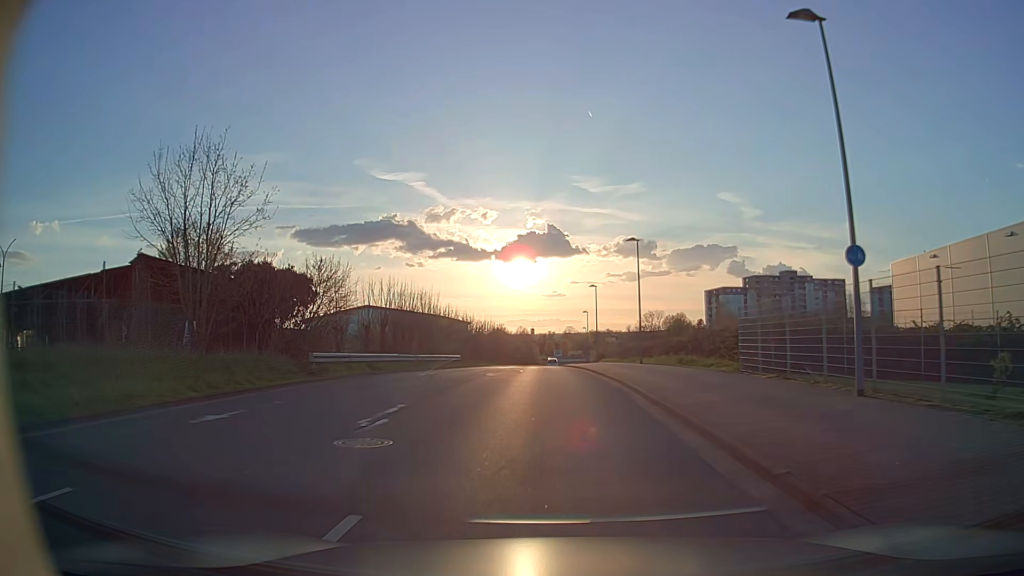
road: tertiary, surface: asphalt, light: Day
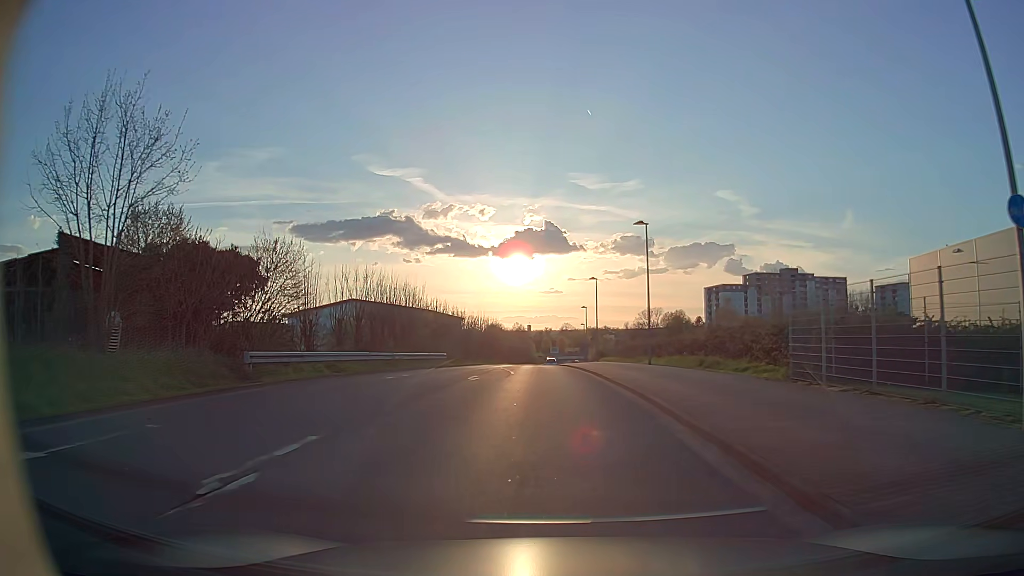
(0.0, +5.2) m; 0°
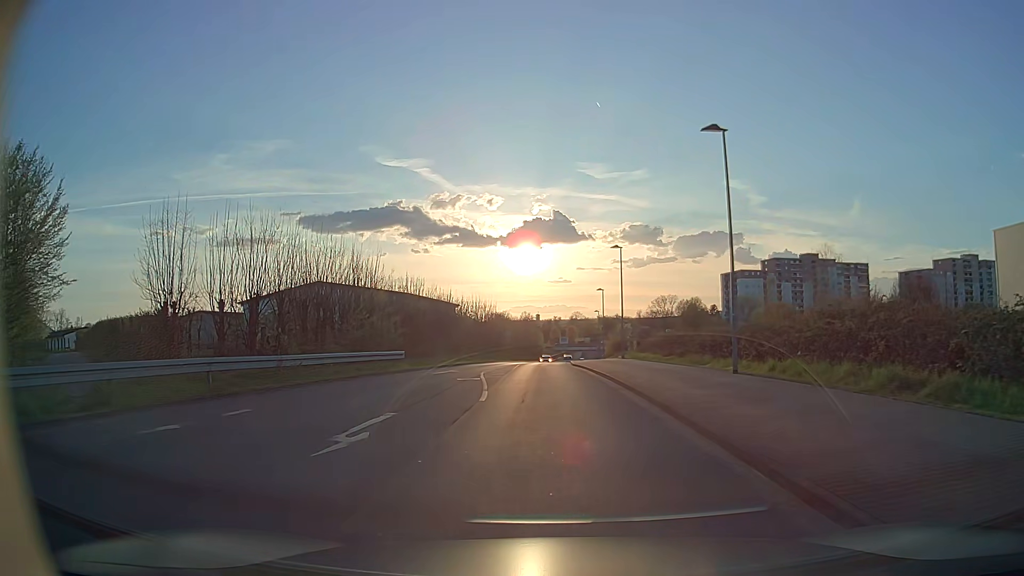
(-0.1, +15.6) m; -2°
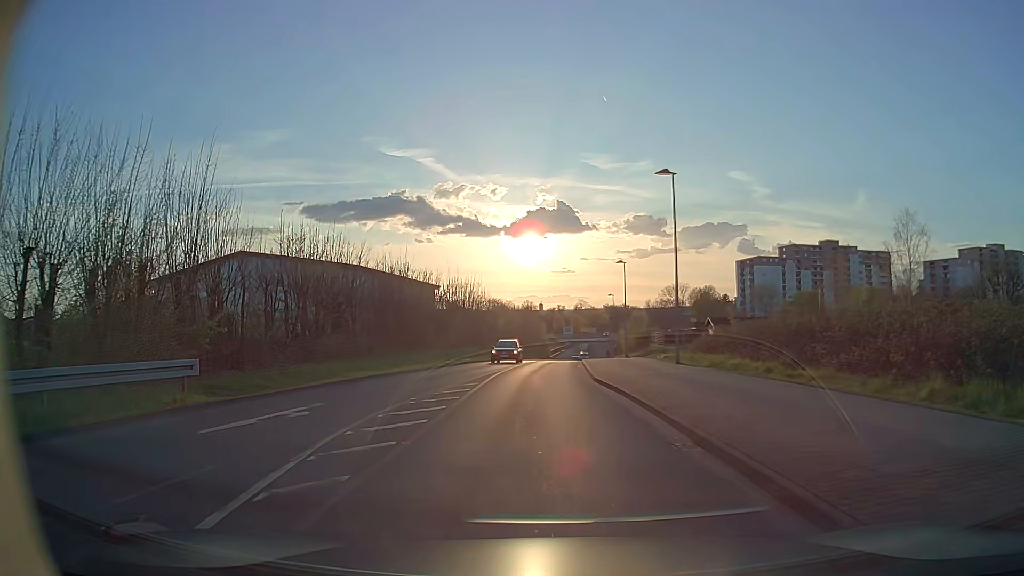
(+0.1, +19.2) m; +1°
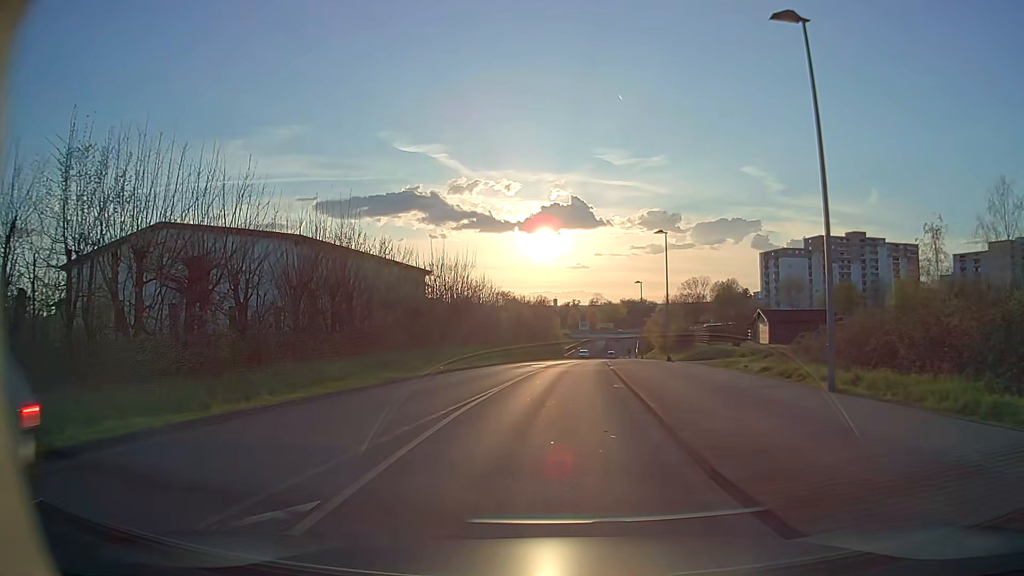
(-0.2, +13.9) m; -2°
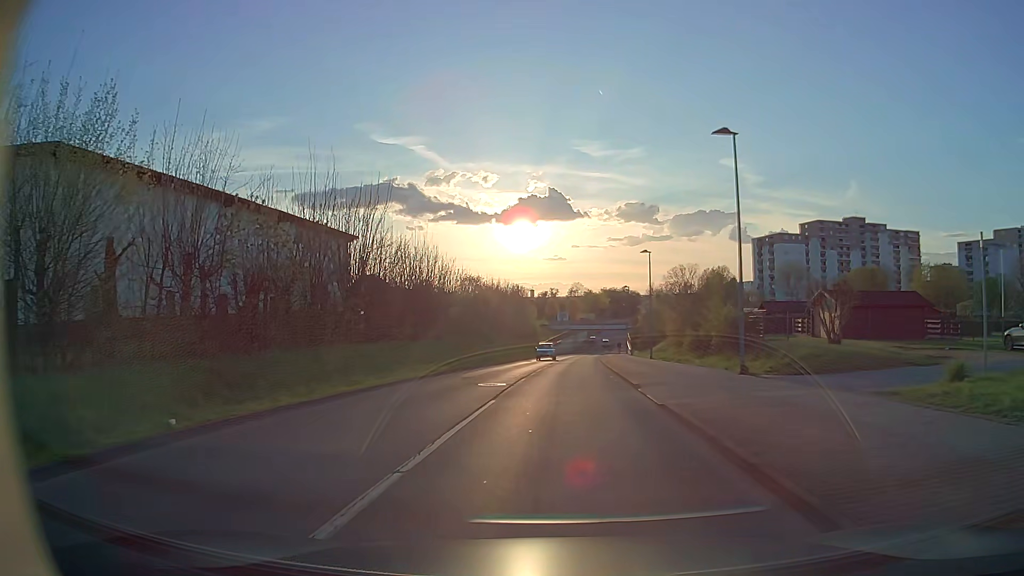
(+0.2, +19.1) m; +2°
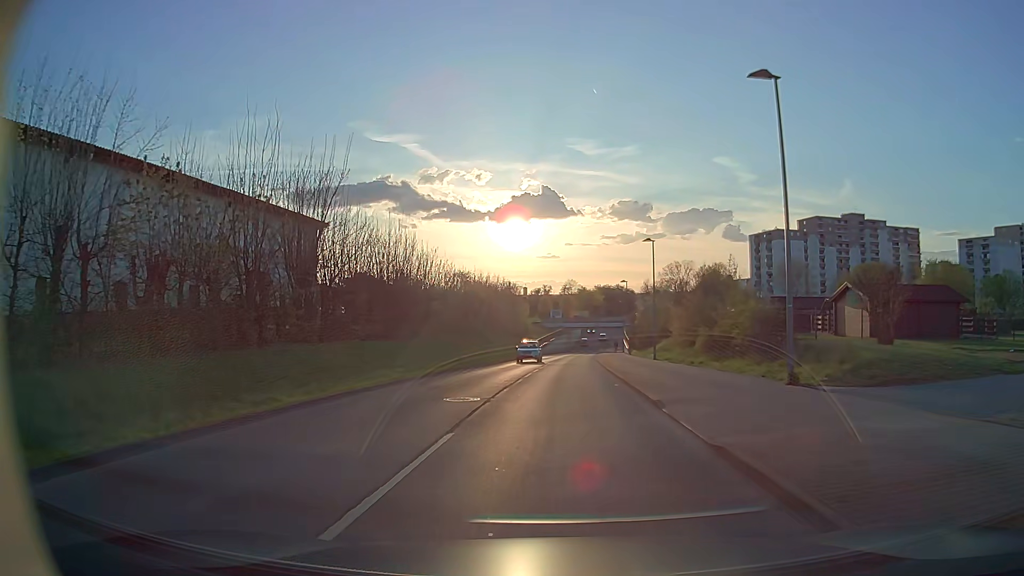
(0.0, +5.0) m; +1°
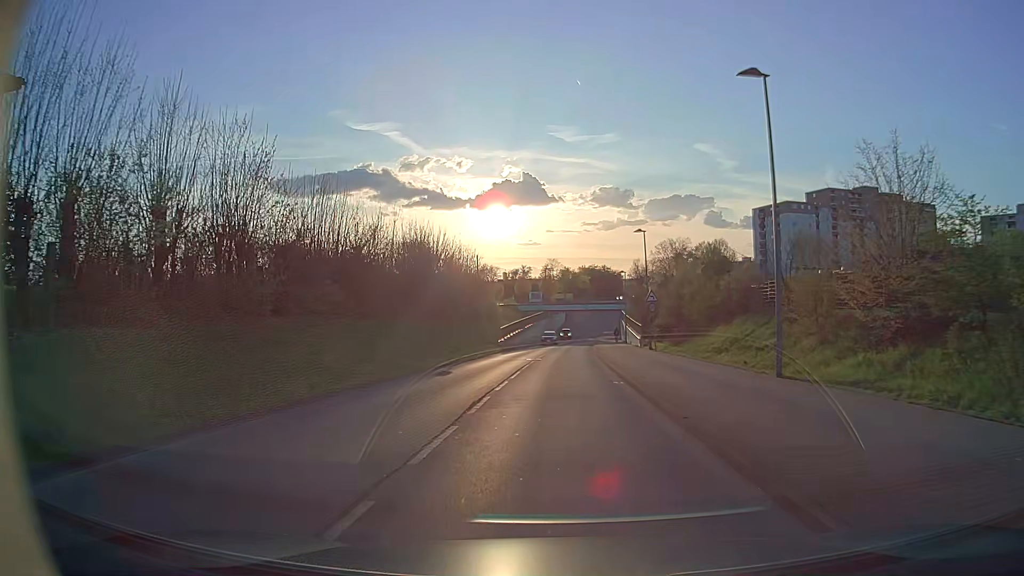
(+0.5, +27.1) m; +1°
(0, +10) (0, +20) (0, +30) (+1, +40) (+1, +50) (+2, +60) (+2, +70) (+3, +80) (+4, +90) (+5, +100) m
